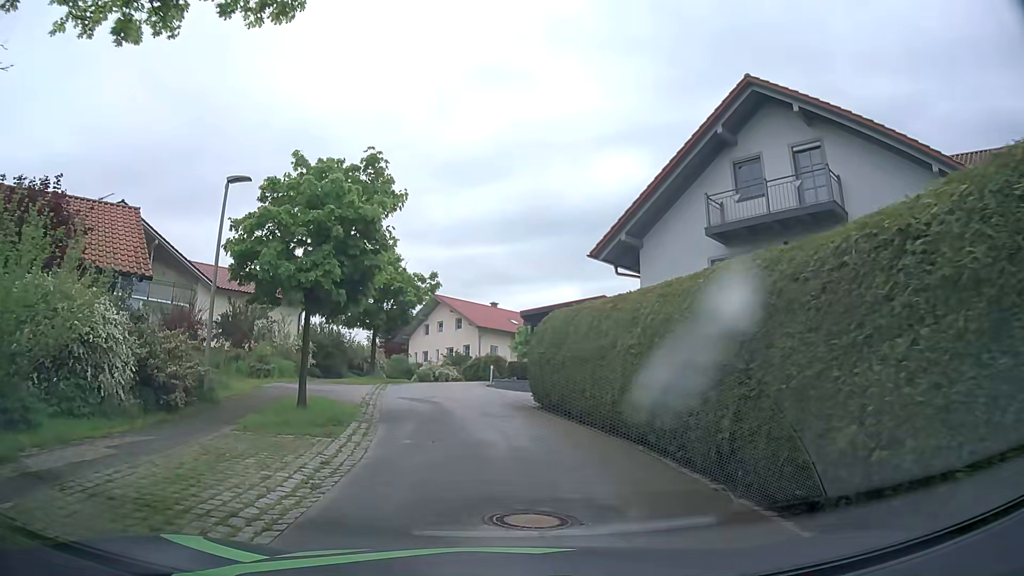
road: residential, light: Day
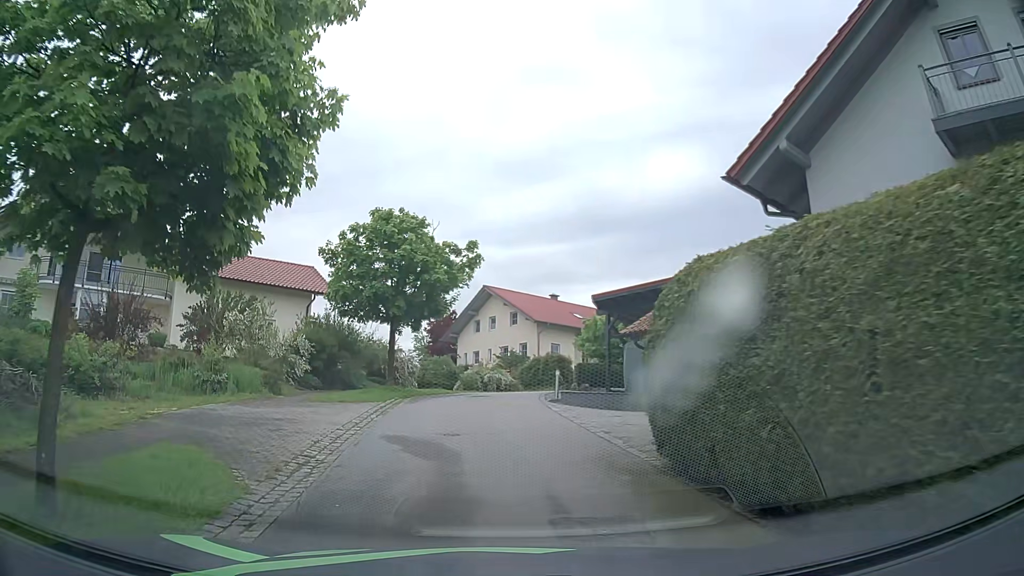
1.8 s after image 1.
(-0.2, +9.5) m; -5°
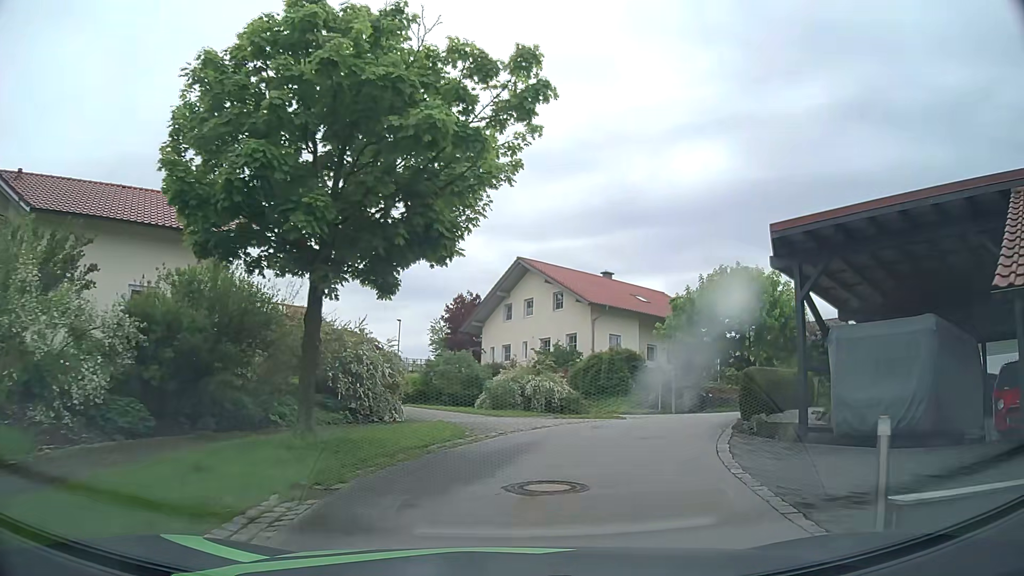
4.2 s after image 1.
(-1.0, +15.1) m; -2°
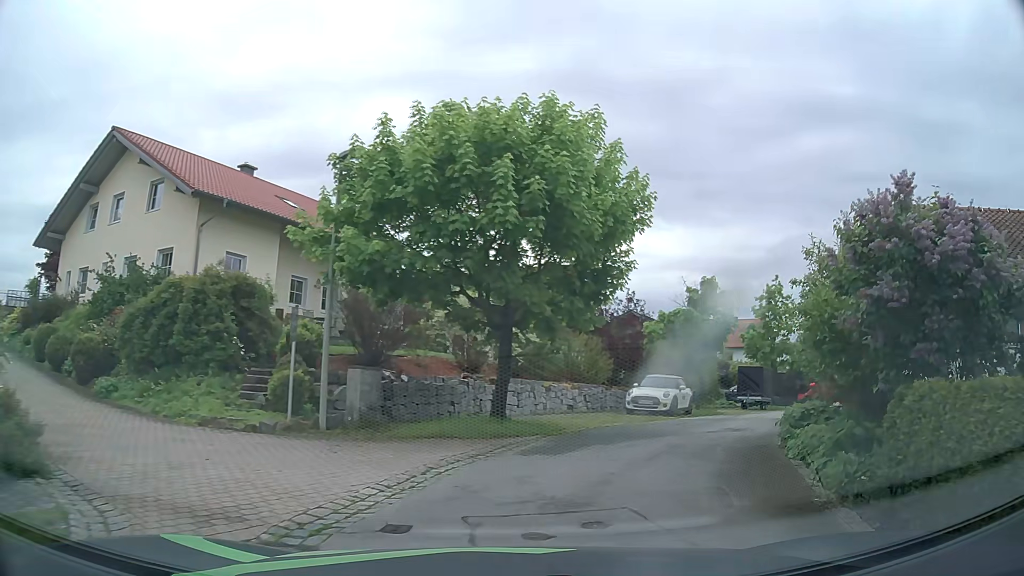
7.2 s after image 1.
(+3.5, +17.2) m; +28°
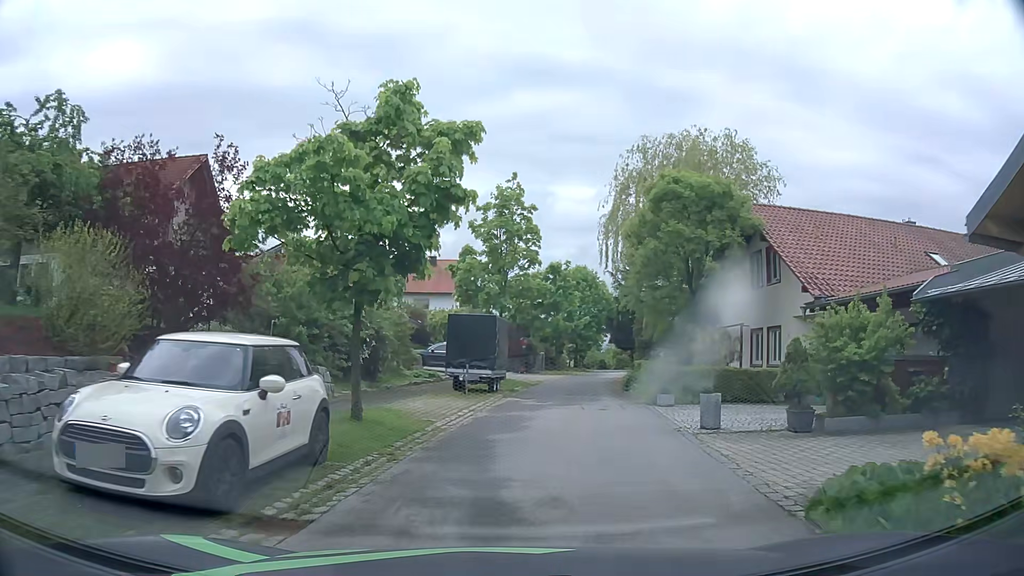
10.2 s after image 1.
(+4.9, +17.2) m; +27°
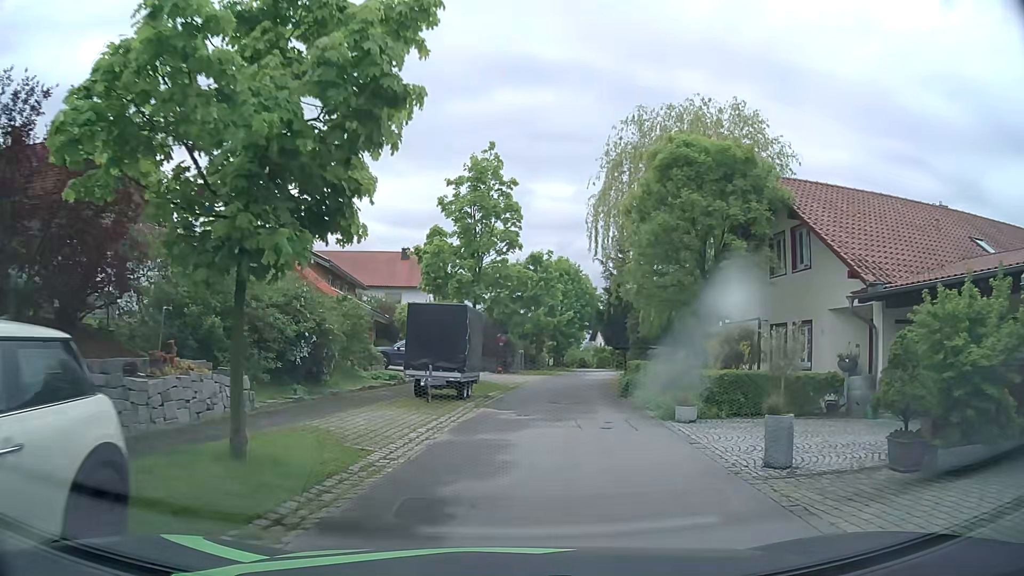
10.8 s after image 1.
(+0.1, +4.2) m; +2°
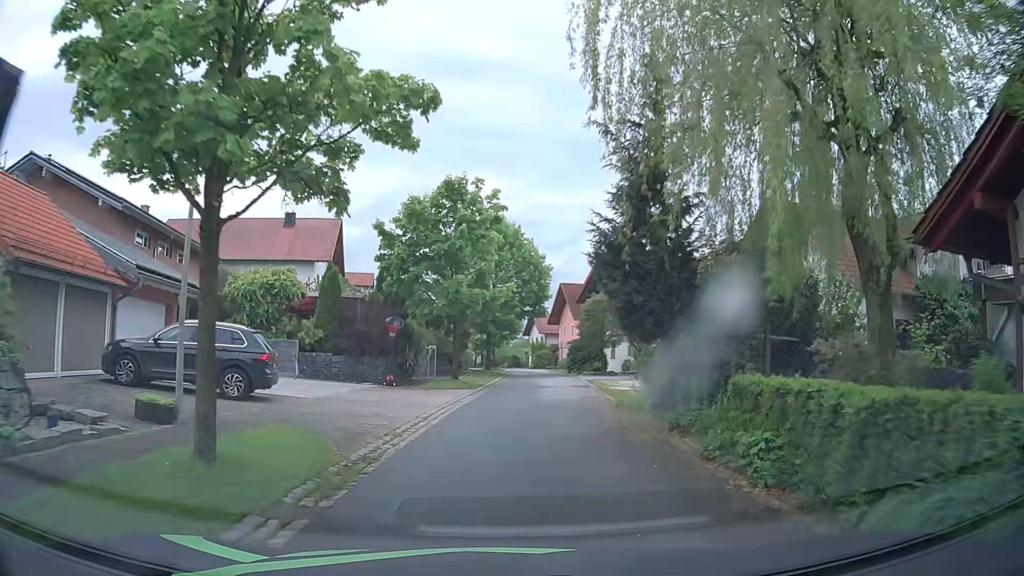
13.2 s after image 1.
(+0.9, +18.3) m; +5°
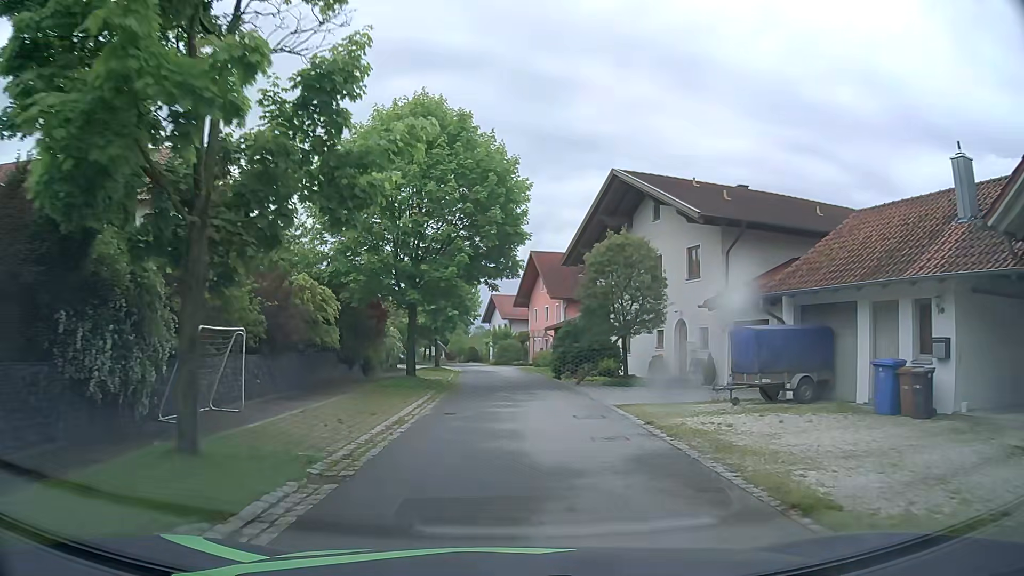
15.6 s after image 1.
(+1.1, +20.1) m; +5°
(0, +10) (0, +20) (-1, +30) (-1, +40) (-2, +50) (-3, +60) (-4, +70) (-6, +80) (-8, +90) (-9, +99) m
